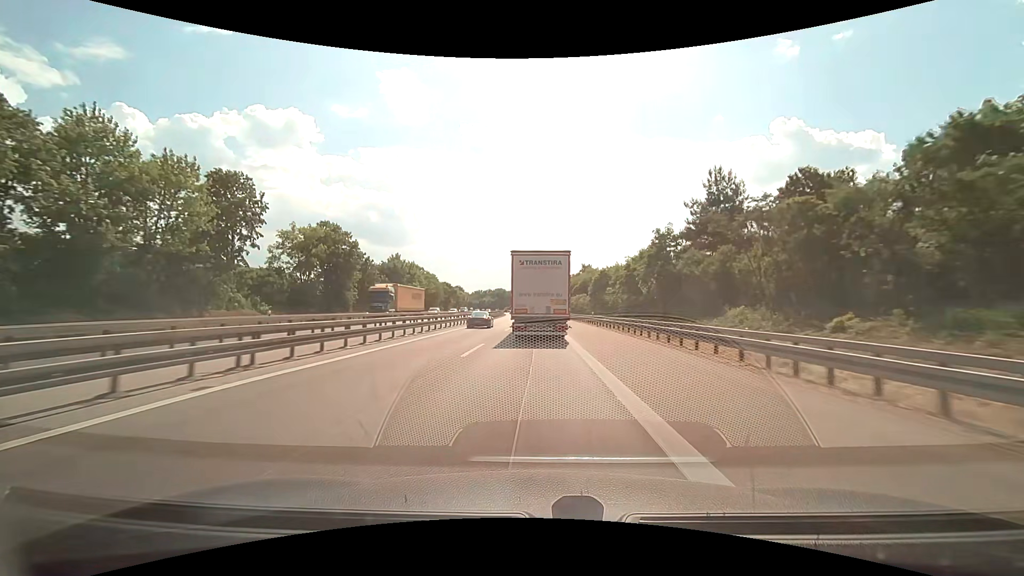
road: motorway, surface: asphalt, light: Day
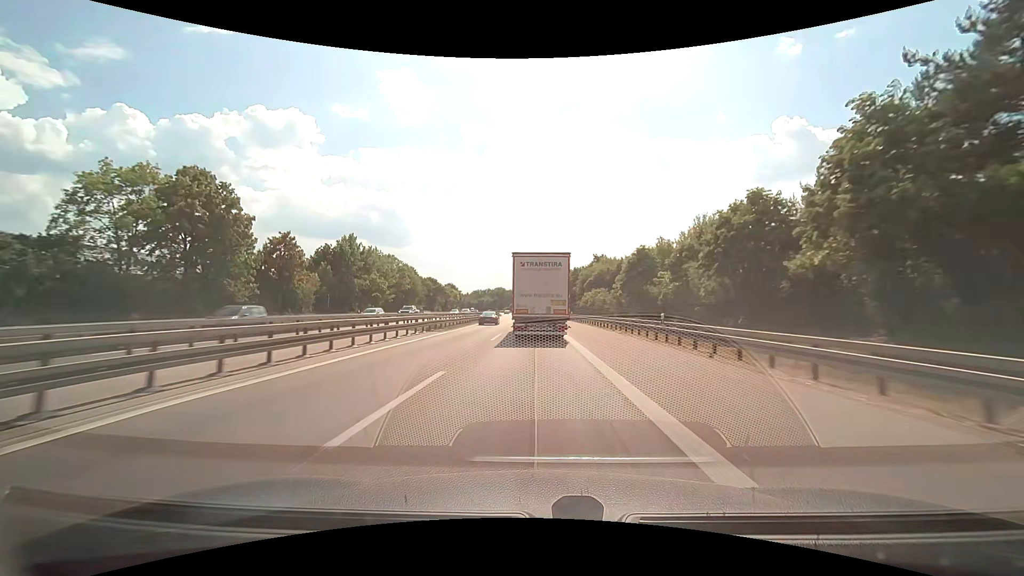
(-0.1, +27.7) m; 0°
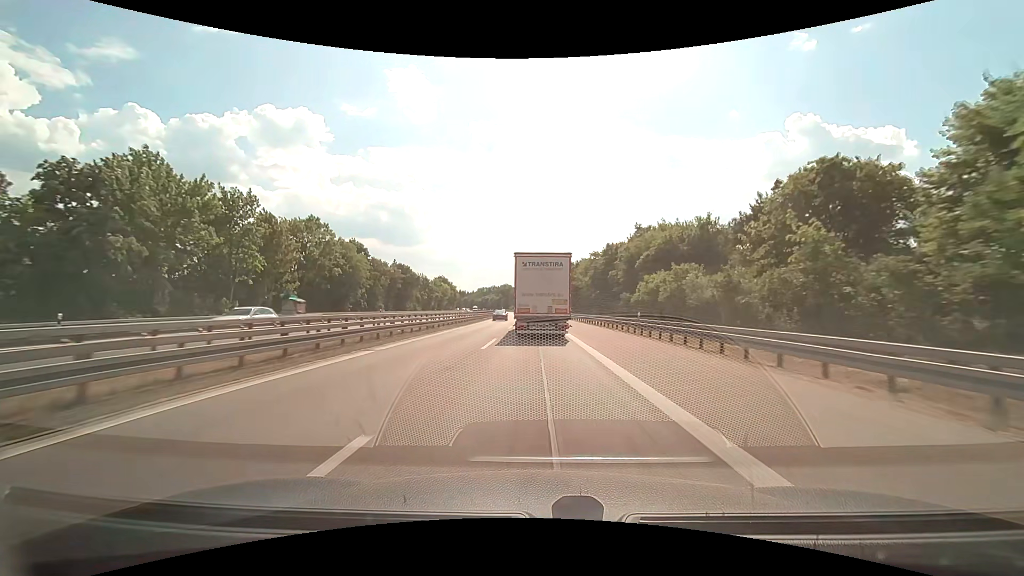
(-0.4, +41.8) m; -1°
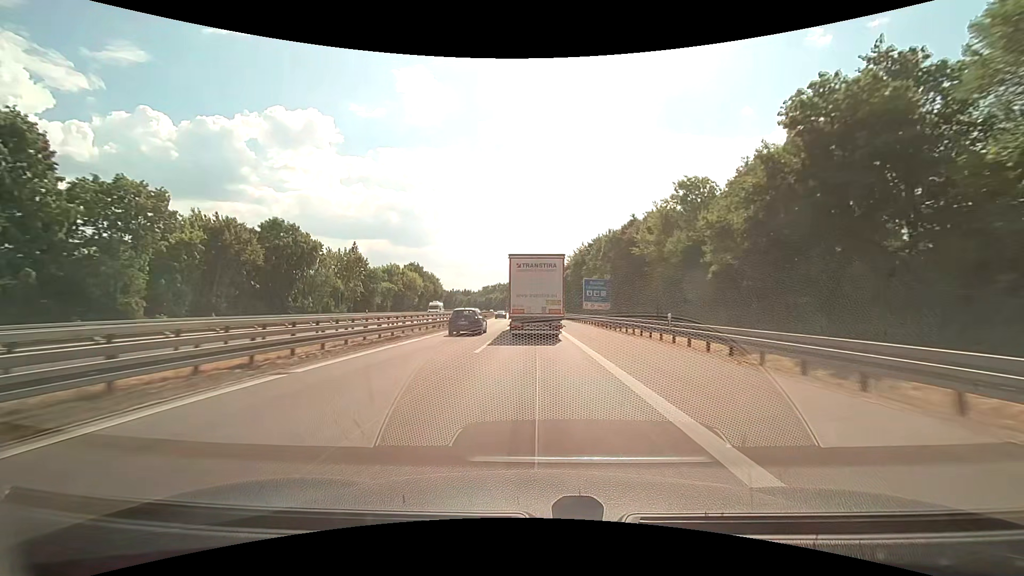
(-0.3, +55.8) m; -1°
(0, +10) (0, +20) (0, +30) (0, +40) (-1, +50) (-1, +60) (-1, +70) (-1, +80) (-2, +90) (-2, +100) m
